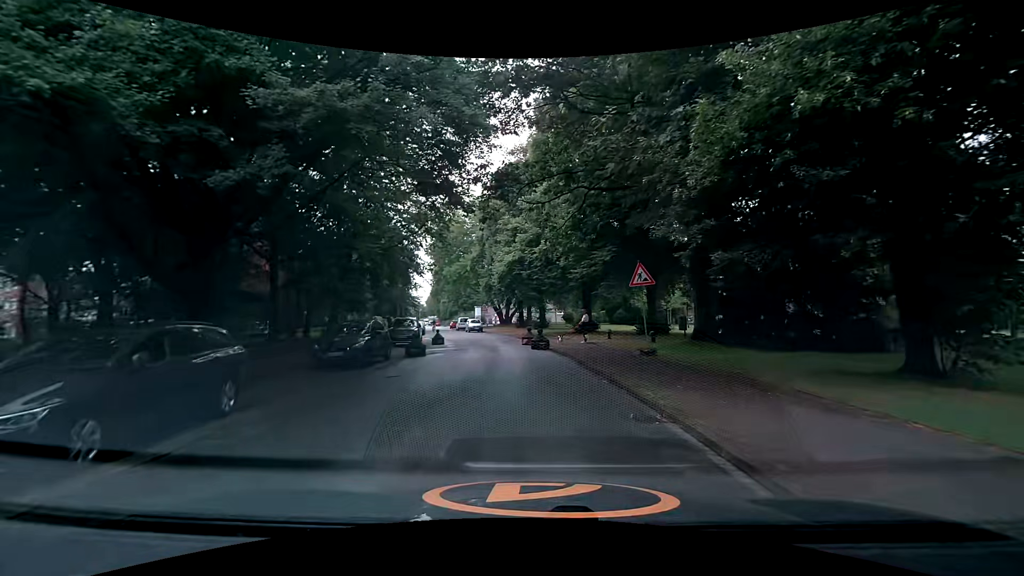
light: Day
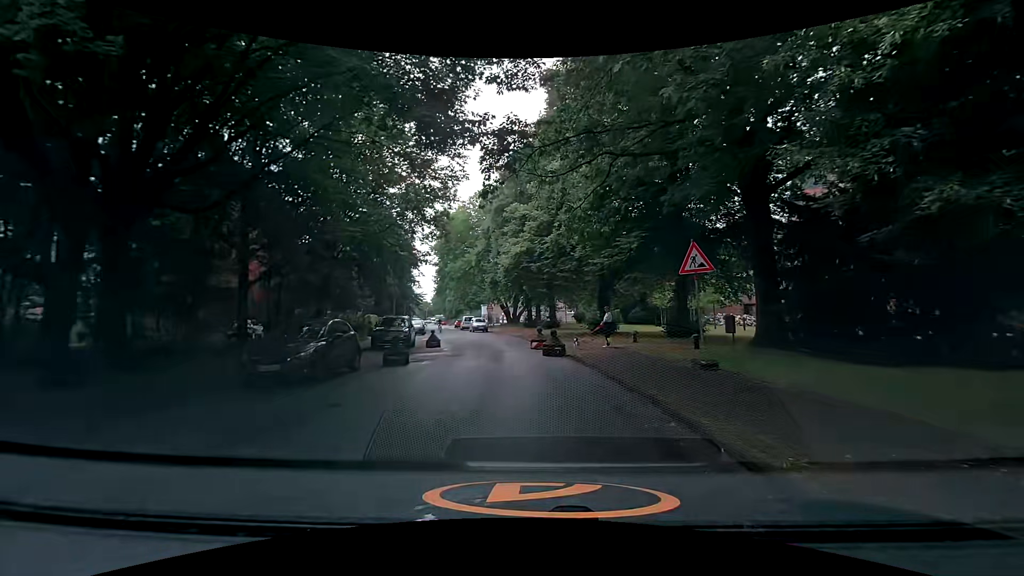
(0.0, +4.3) m; 0°
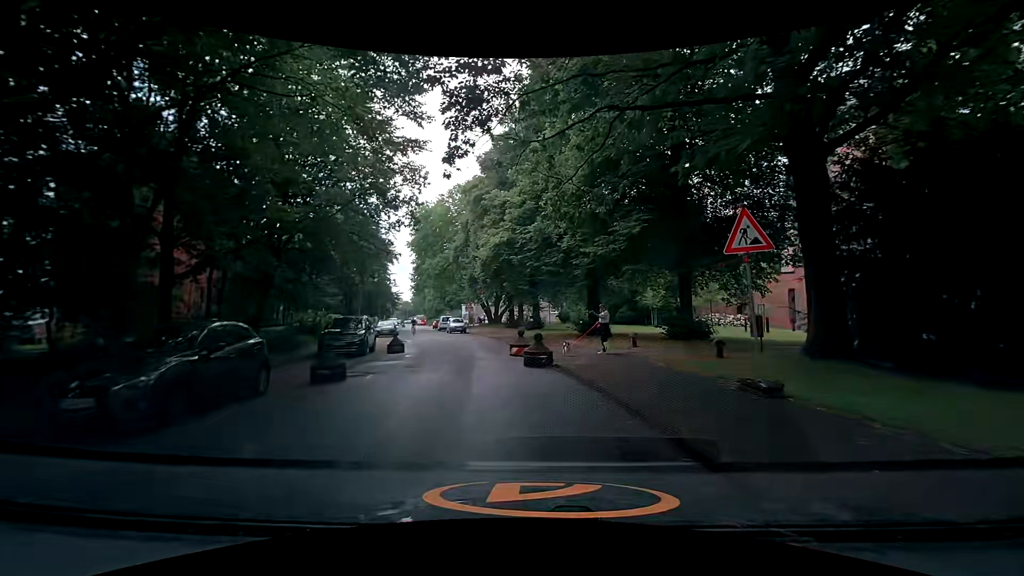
(0.0, +3.8) m; +2°
